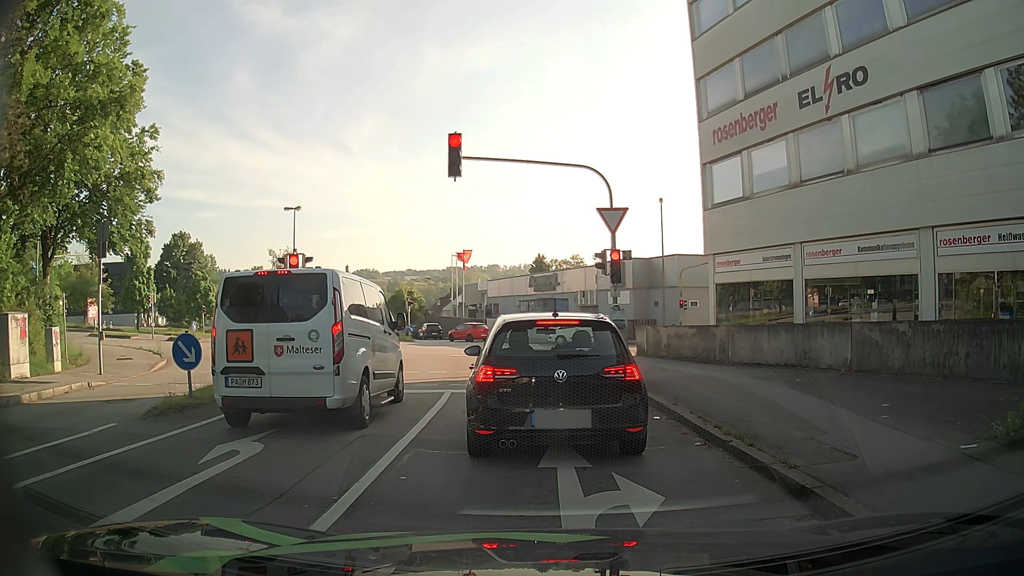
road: tertiary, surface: asphalt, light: Day
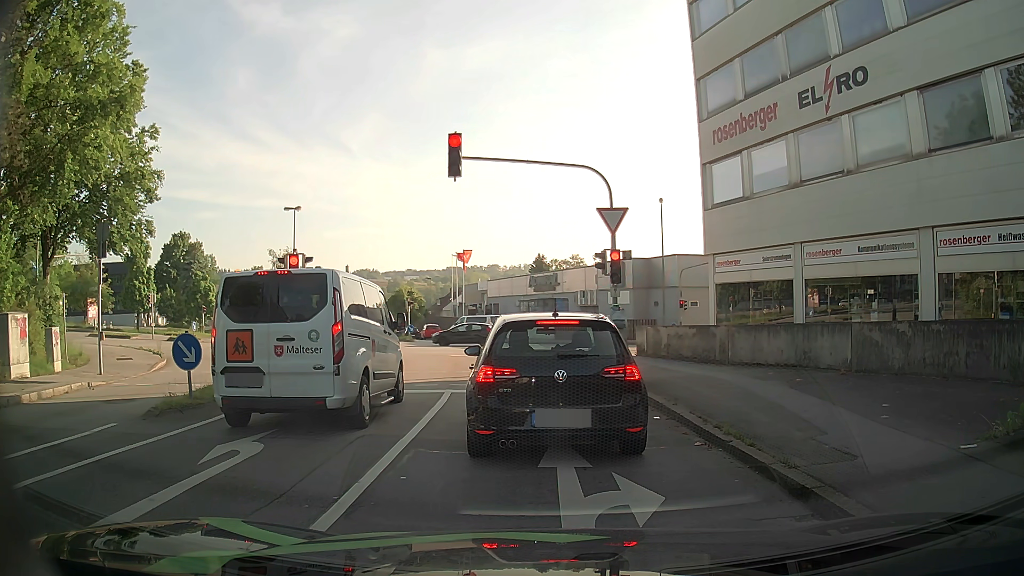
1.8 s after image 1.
(0.0, 0.0) m; 0°
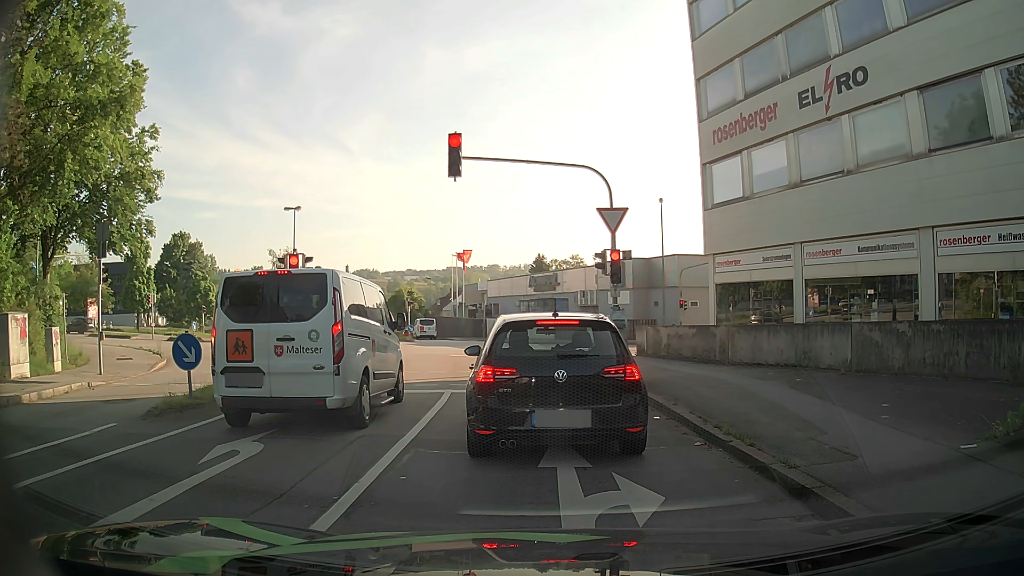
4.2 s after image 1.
(0.0, 0.0) m; 0°
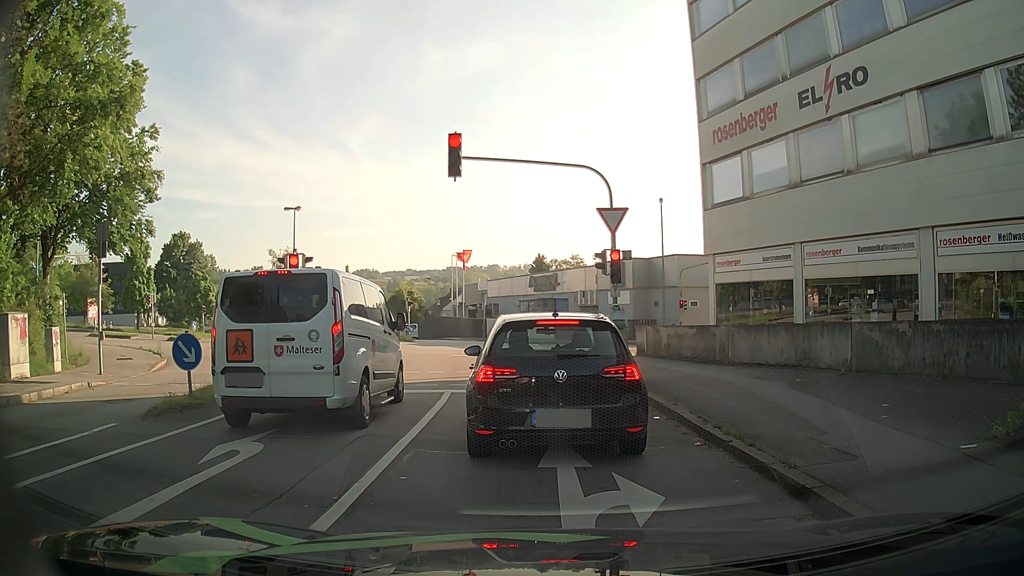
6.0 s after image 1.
(0.0, 0.0) m; 0°
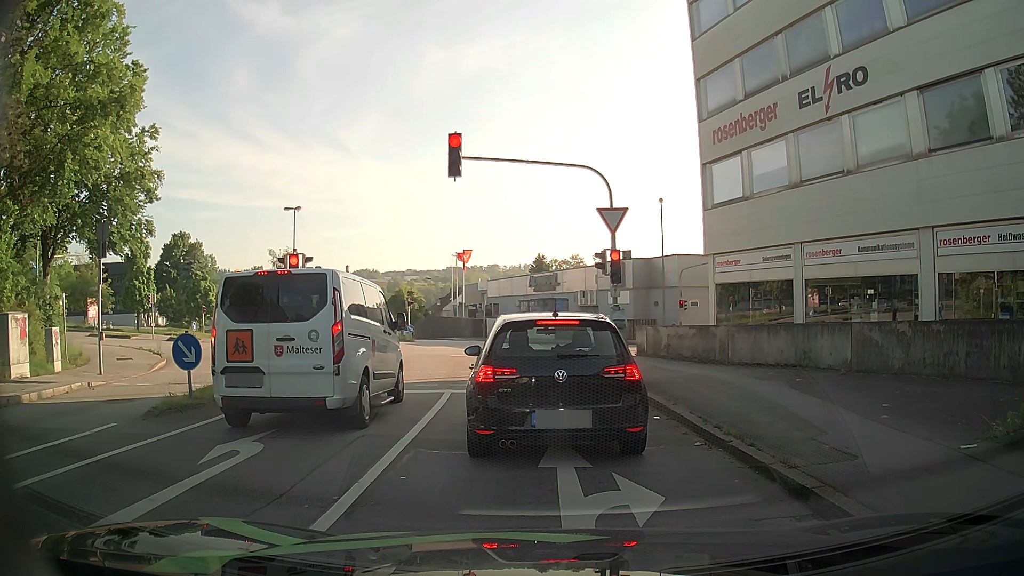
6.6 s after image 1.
(0.0, 0.0) m; 0°
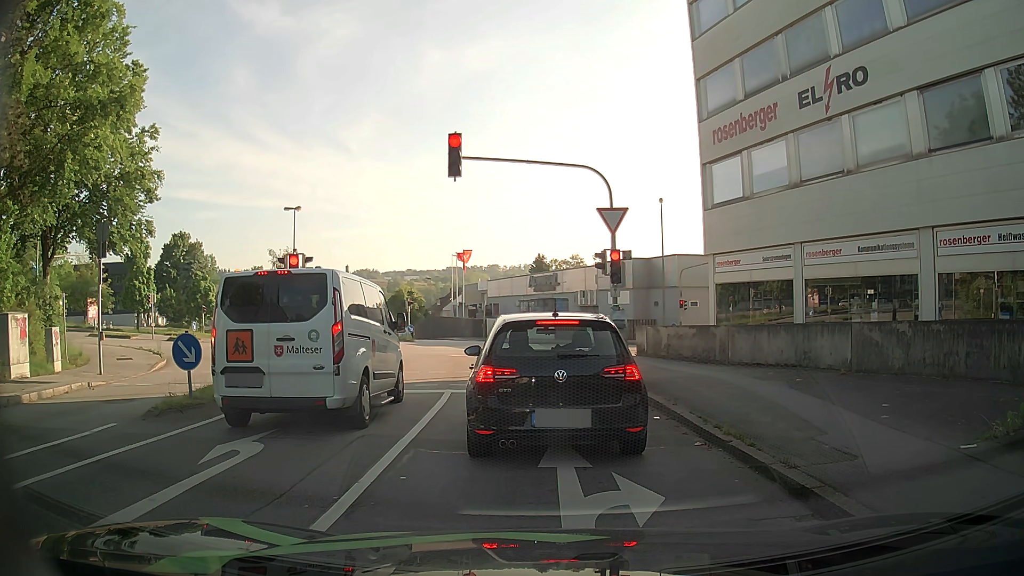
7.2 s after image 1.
(0.0, 0.0) m; 0°
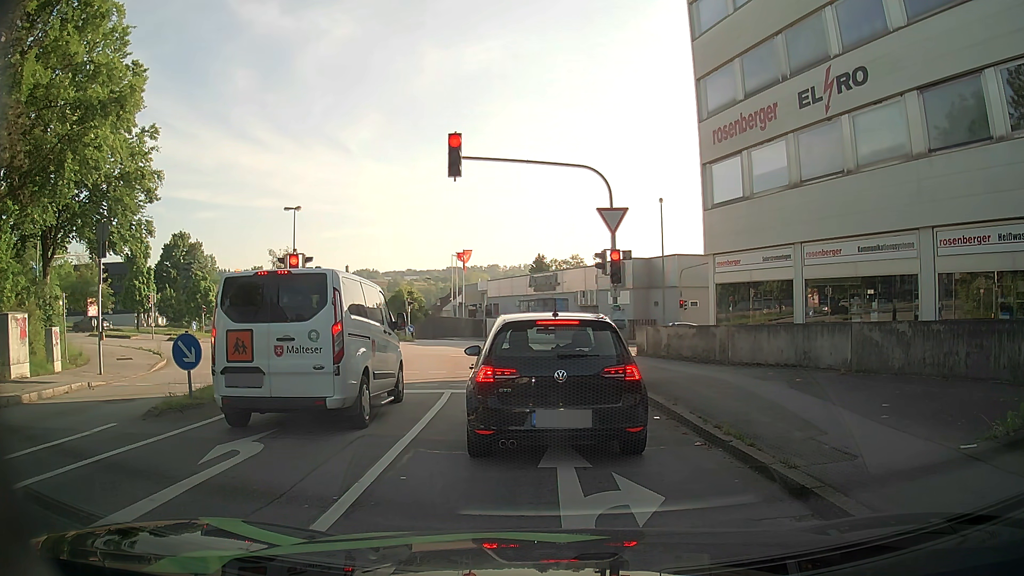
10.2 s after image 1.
(0.0, 0.0) m; 0°
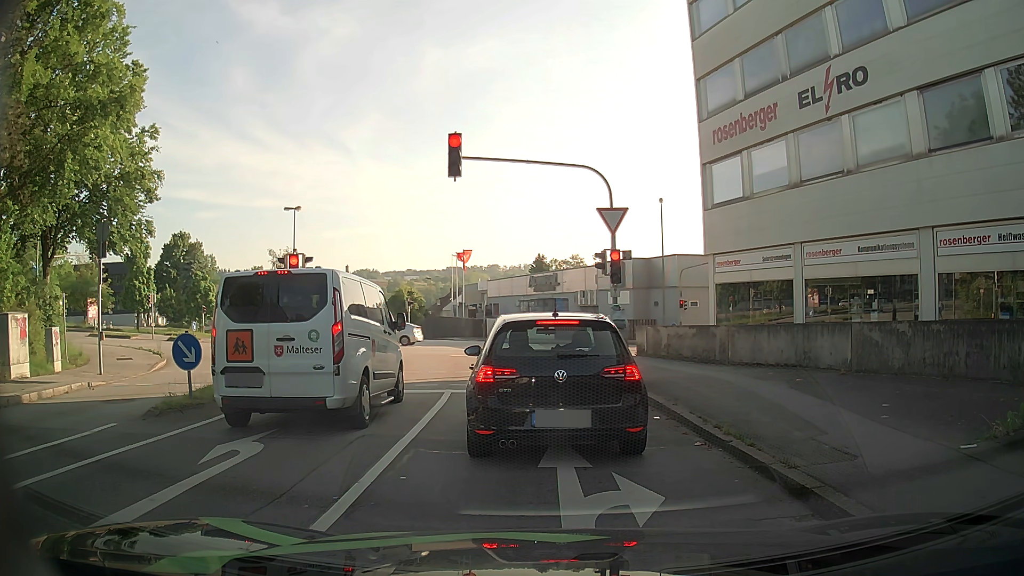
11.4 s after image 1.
(0.0, 0.0) m; 0°
